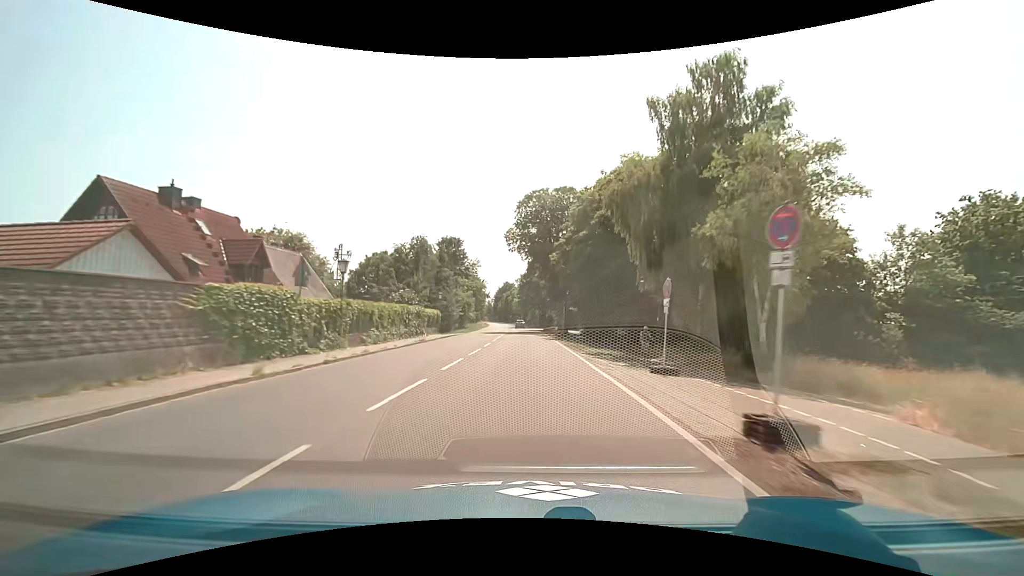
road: secondary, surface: asphalt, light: Day
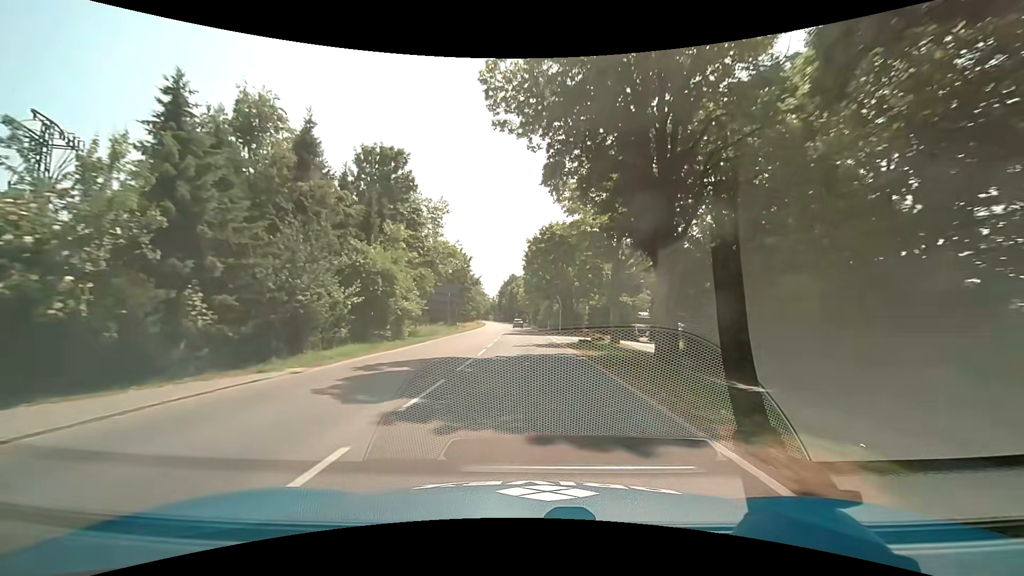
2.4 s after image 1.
(-0.6, +42.1) m; -1°
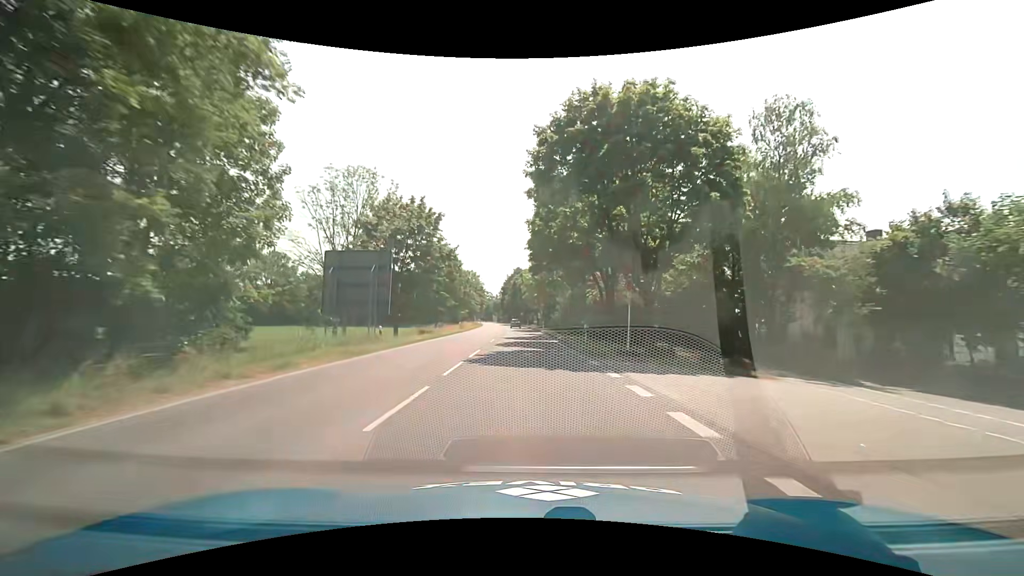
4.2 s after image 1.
(-0.3, +31.3) m; -1°
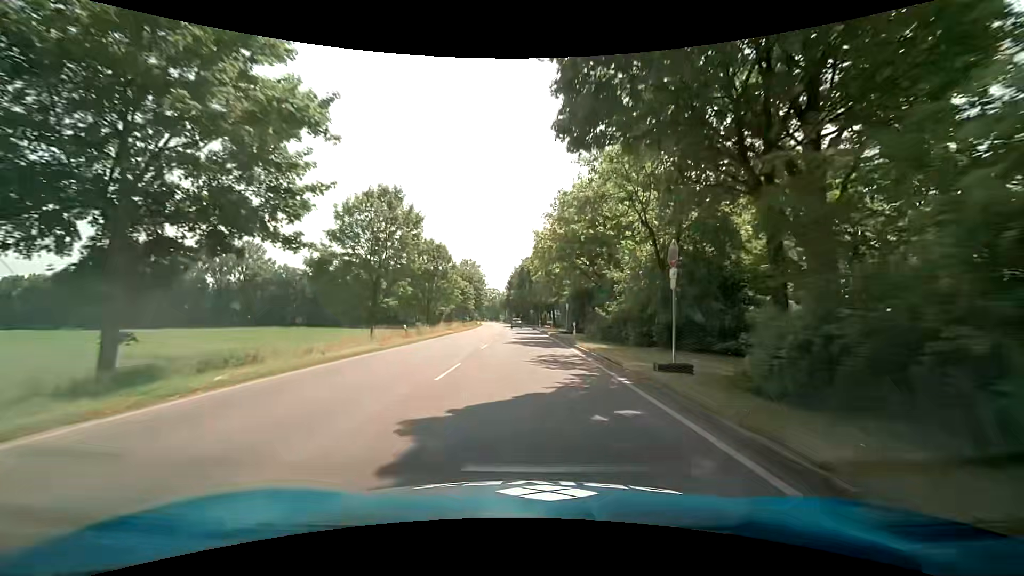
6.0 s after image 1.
(-0.1, +31.2) m; -1°
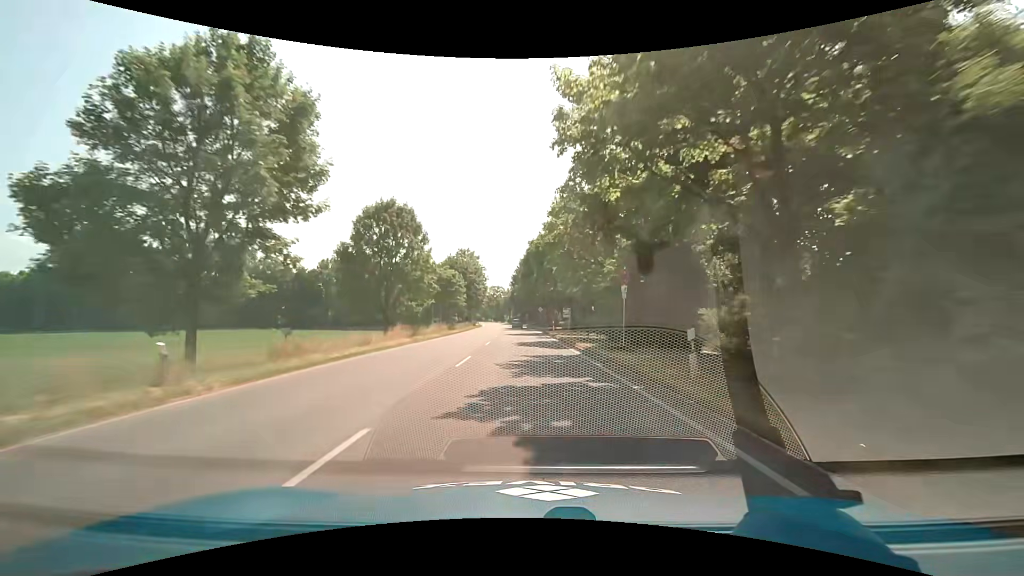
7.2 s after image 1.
(-0.1, +20.8) m; -1°
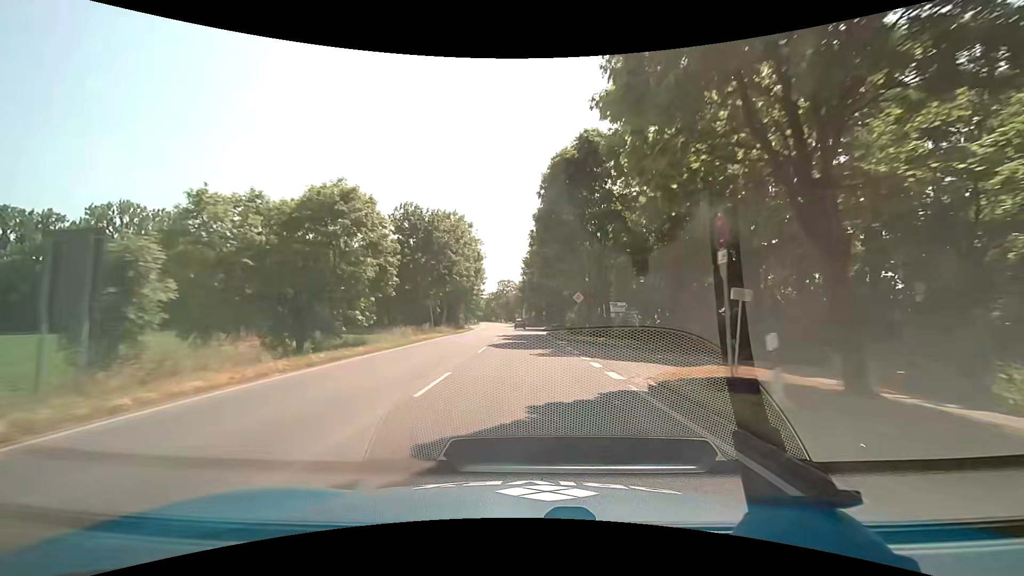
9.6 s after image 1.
(-0.2, +41.5) m; -1°
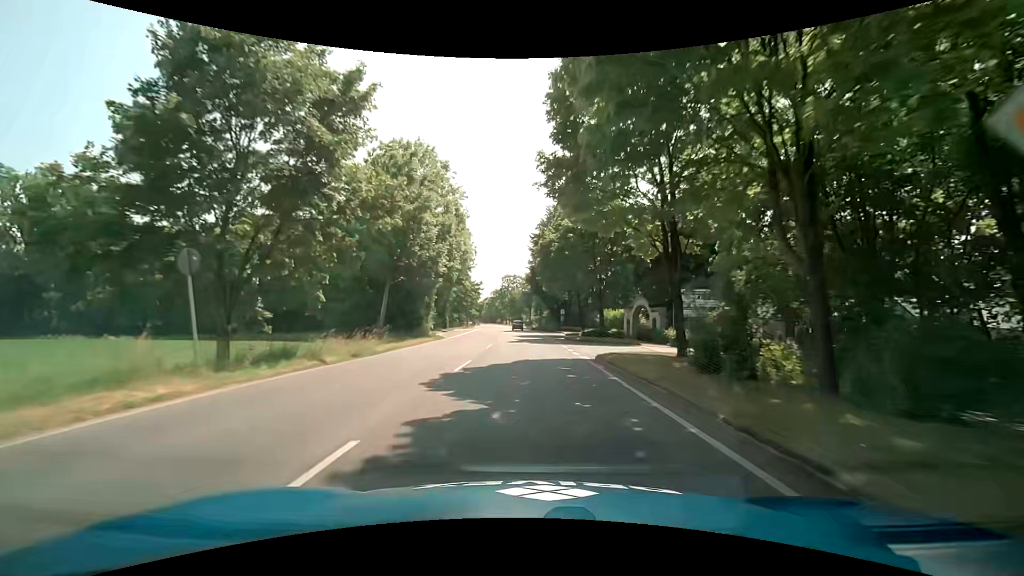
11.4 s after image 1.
(-0.6, +31.2) m; -1°
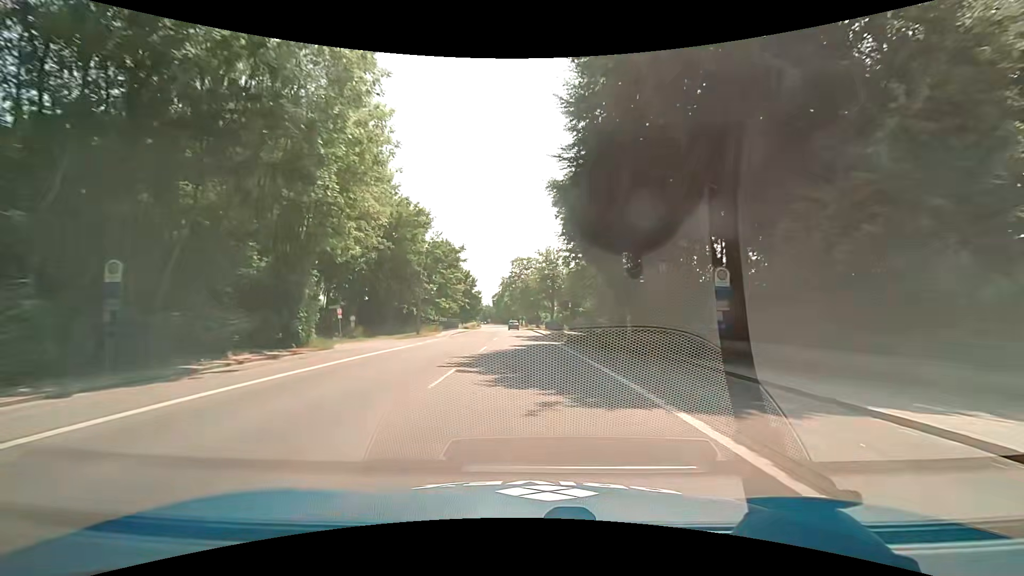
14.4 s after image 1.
(-0.8, +52.1) m; -2°
(0, +10) (0, +20) (0, +30) (-1, +40) (-1, +50) (-2, +60) (-2, +70) (-3, +80) (-3, +90) (-4, +100) m
